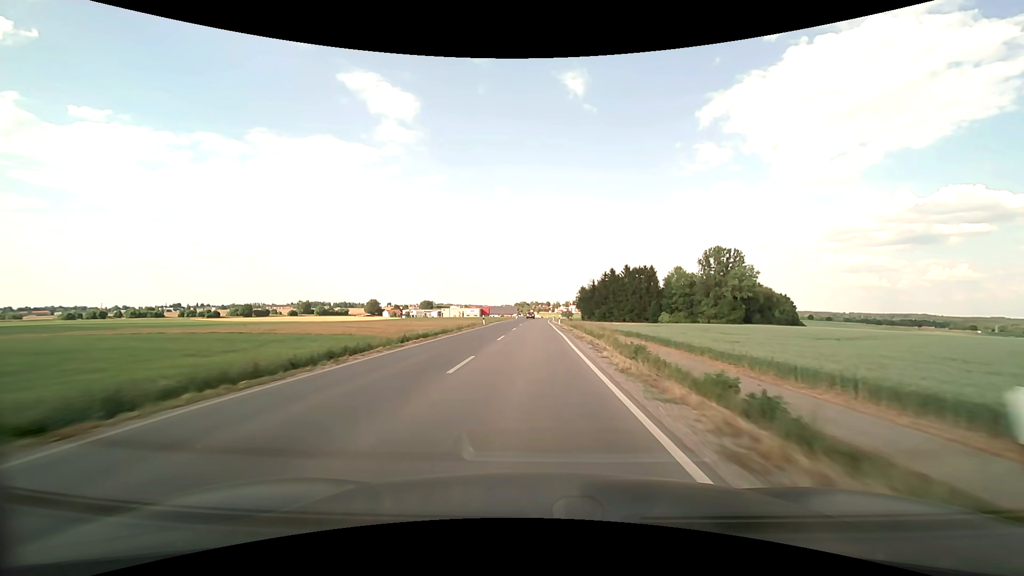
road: secondary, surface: asphalt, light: Day
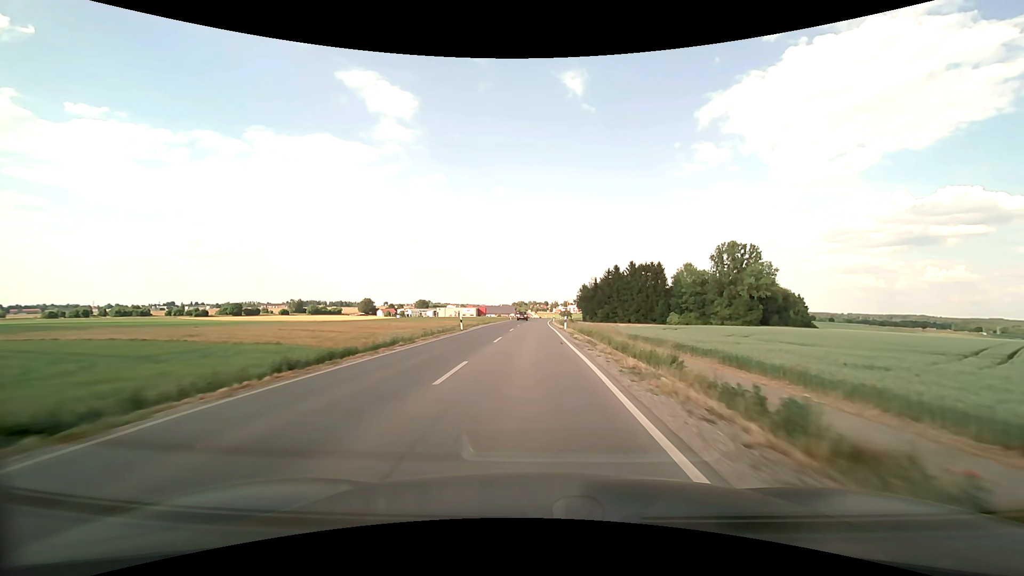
(0.0, +13.7) m; 0°
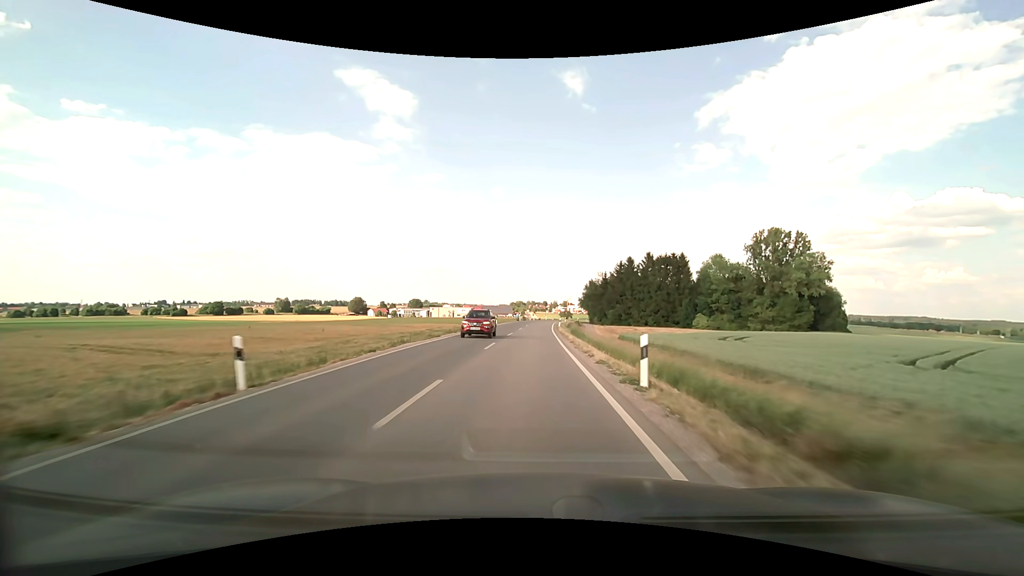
(+0.1, +27.2) m; 0°
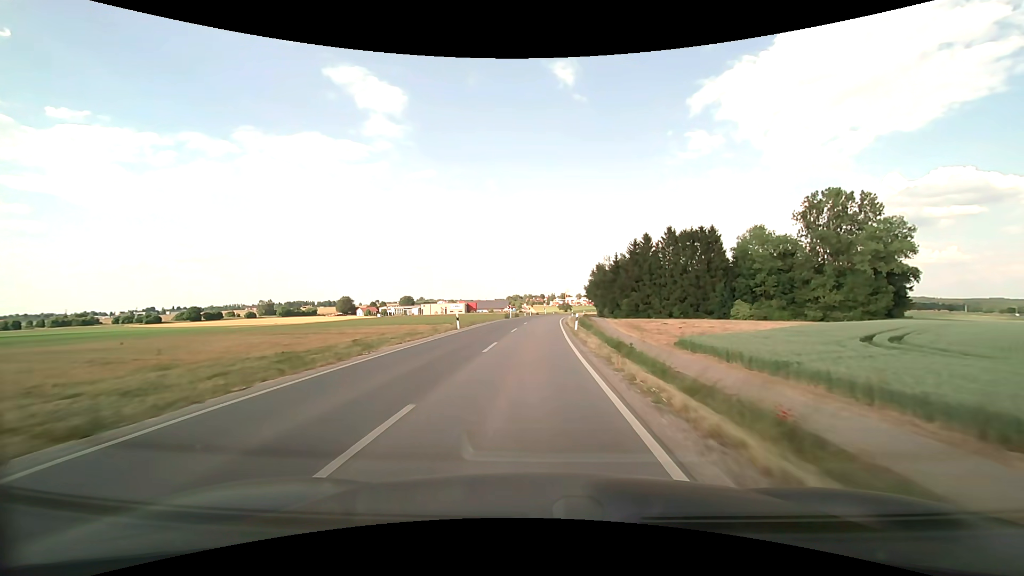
(+0.1, +26.9) m; 0°
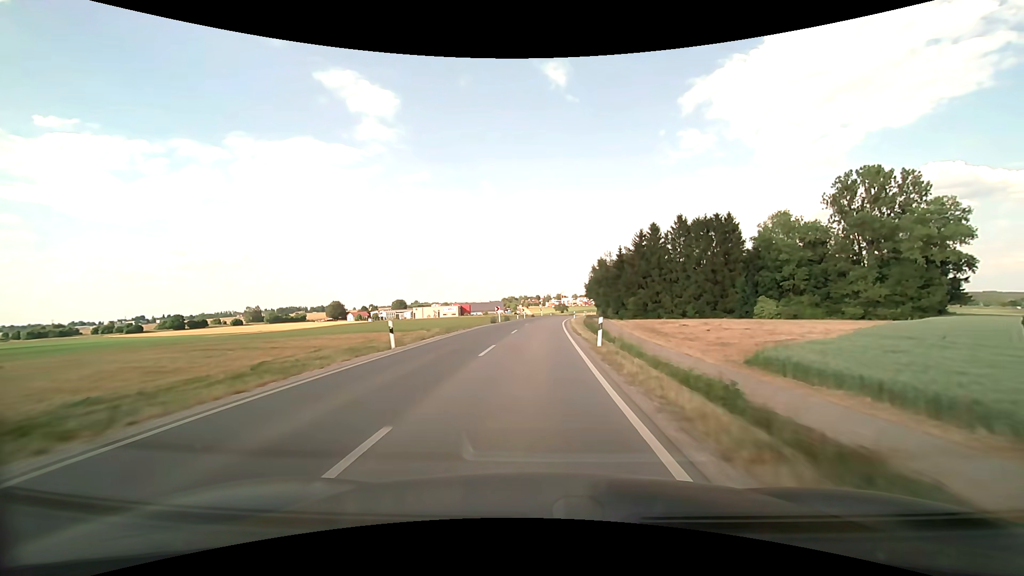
(+0.1, +13.3) m; +1°
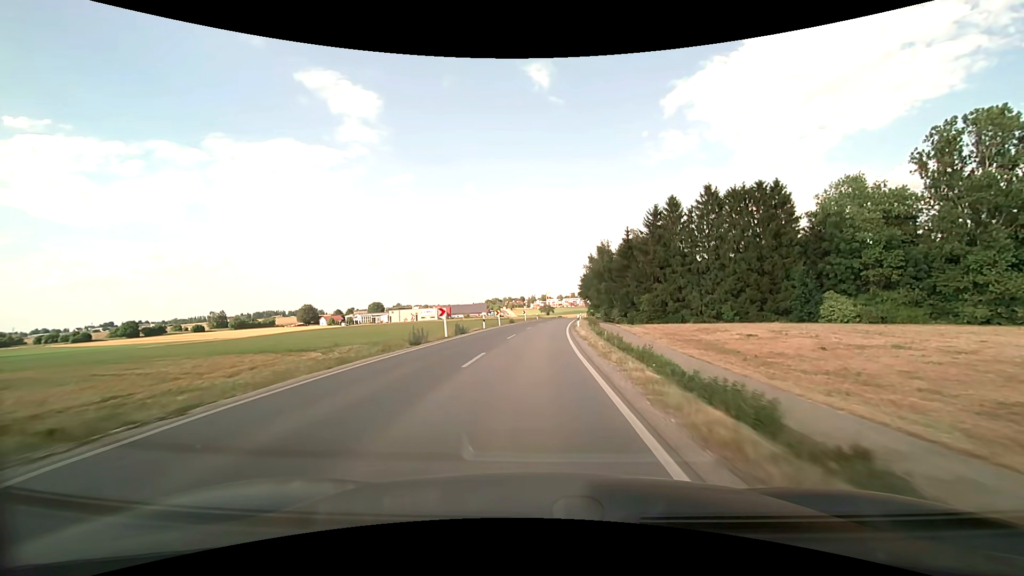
(+0.3, +26.2) m; +2°
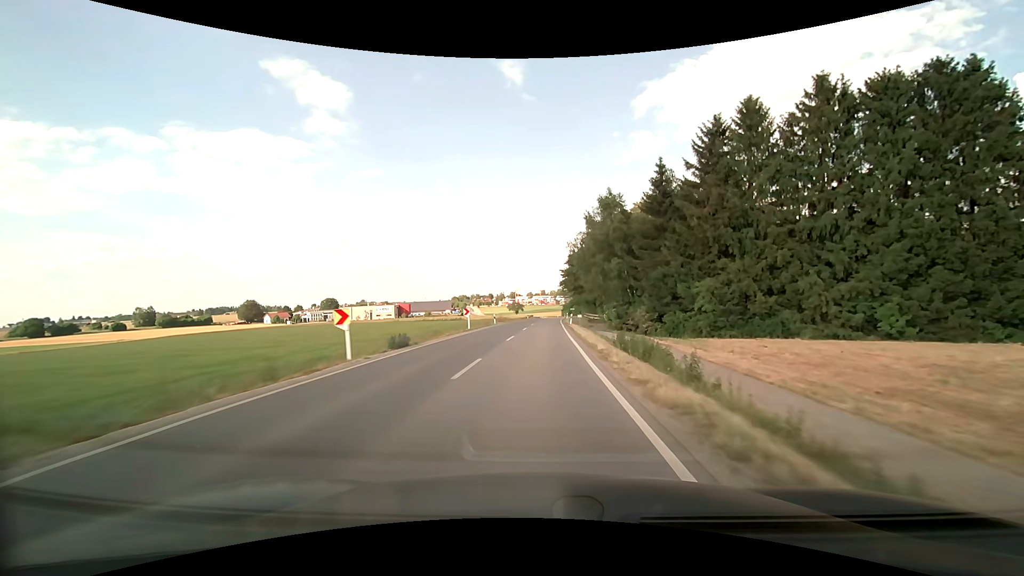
(+1.0, +37.9) m; +3°
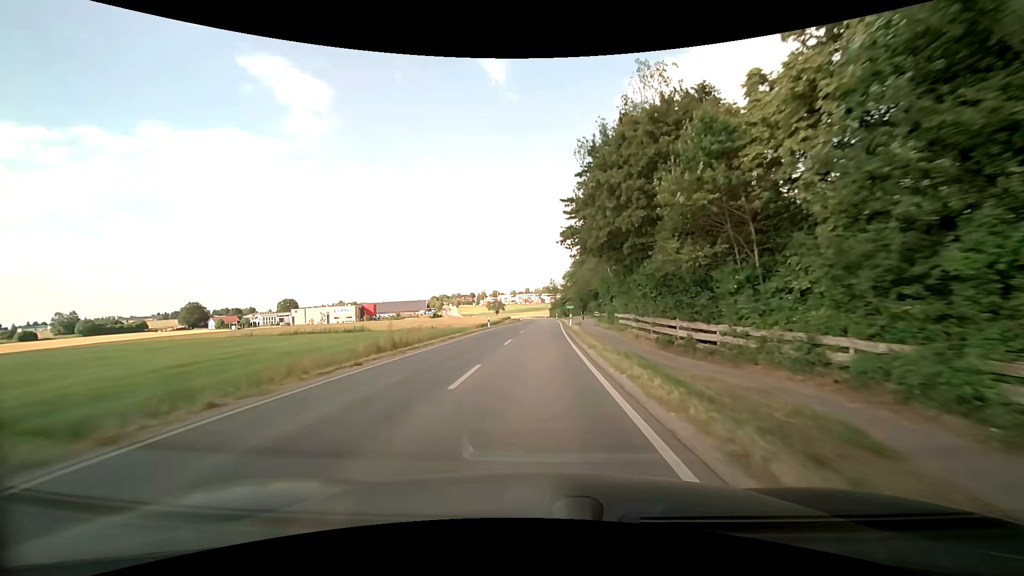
(+1.1, +48.9) m; +2°
(0, +10) (0, +20) (0, +30) (+1, +40) (+1, +50) (+1, +60) (+1, +70) (+2, +80) (+2, +90) (+2, +100) m
